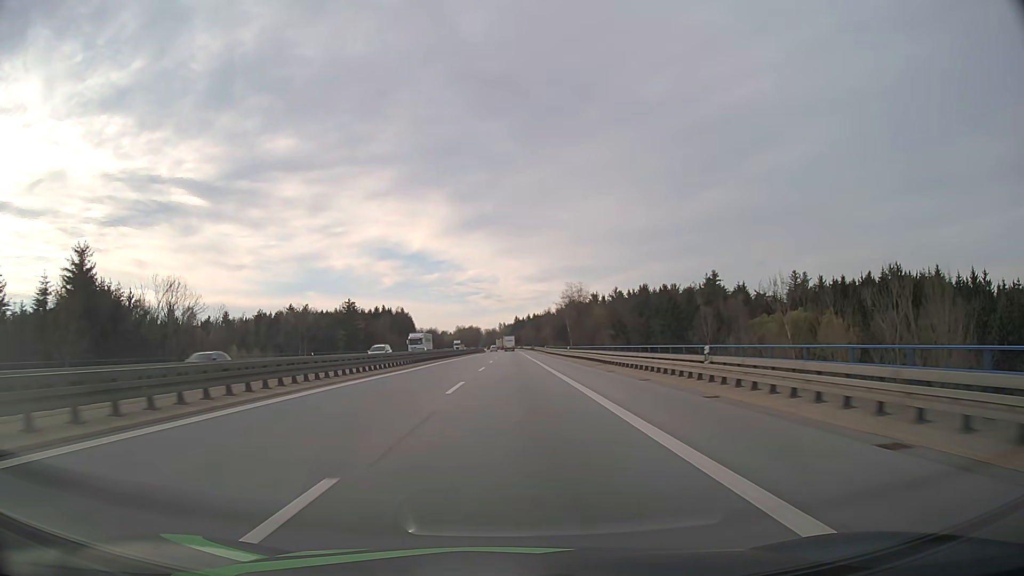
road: motorway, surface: asphalt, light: Day
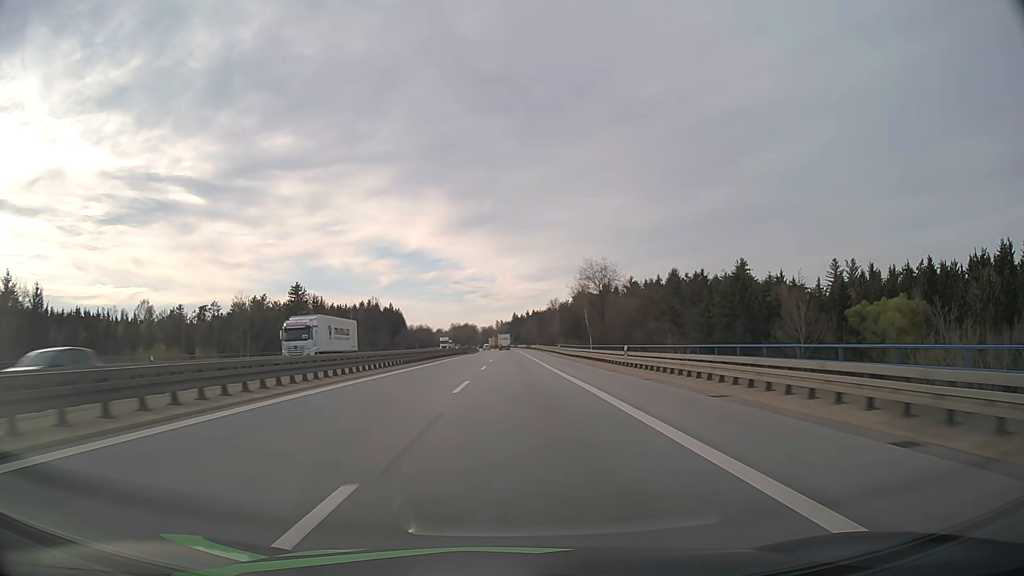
(0.0, +36.8) m; 0°
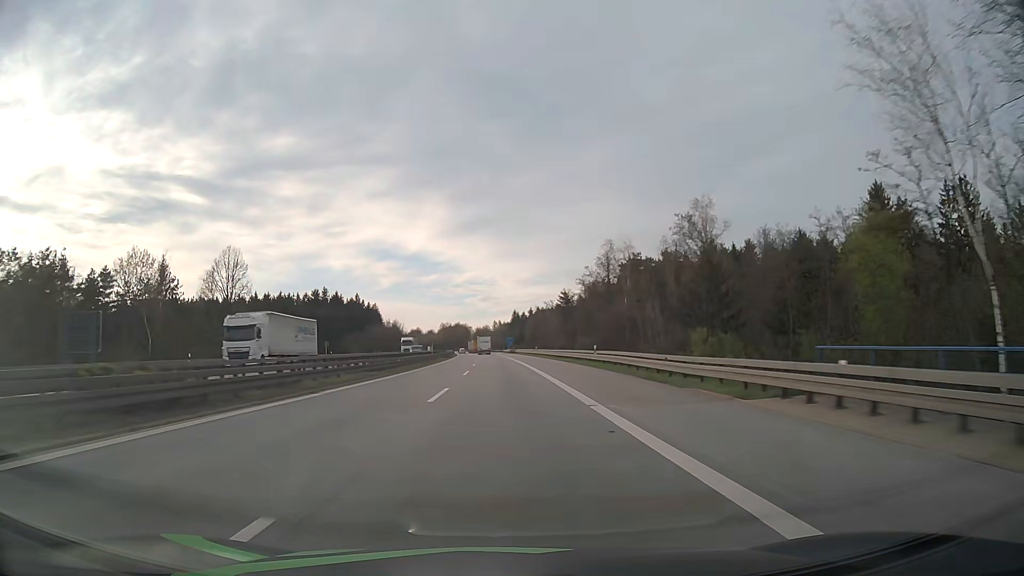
(+0.6, +92.6) m; 0°
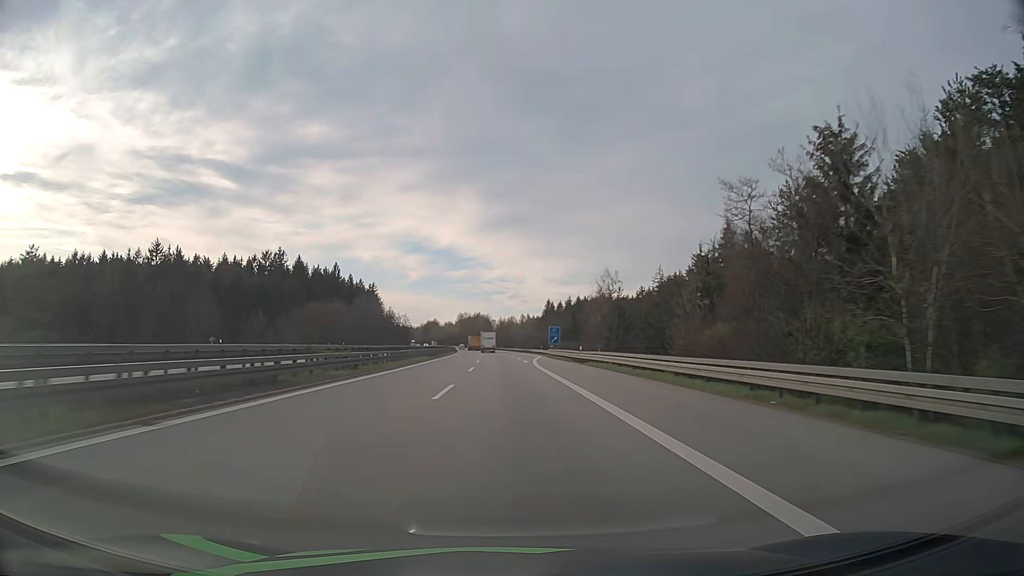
(-2.2, +91.9) m; -2°
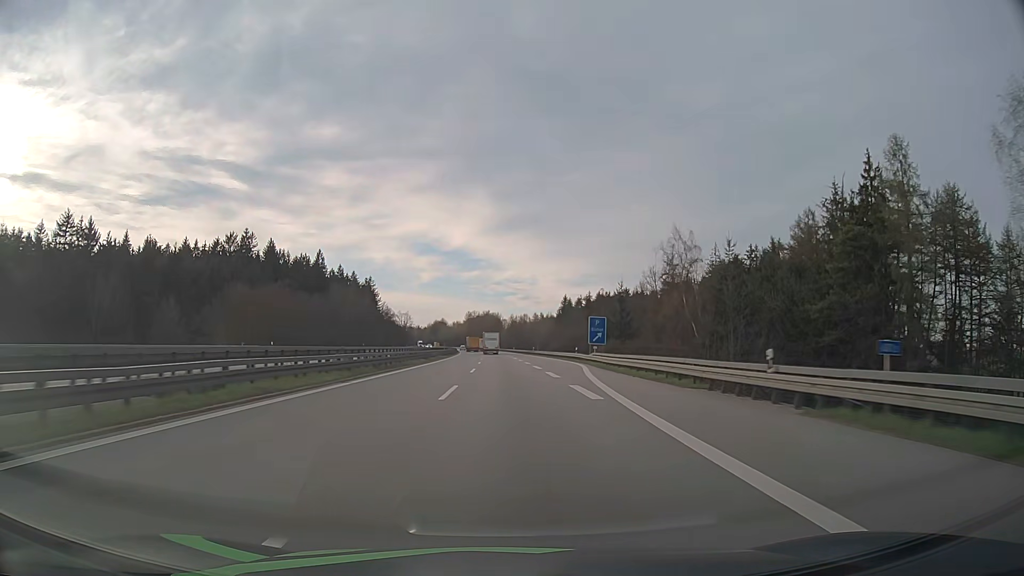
(-0.4, +36.3) m; -1°
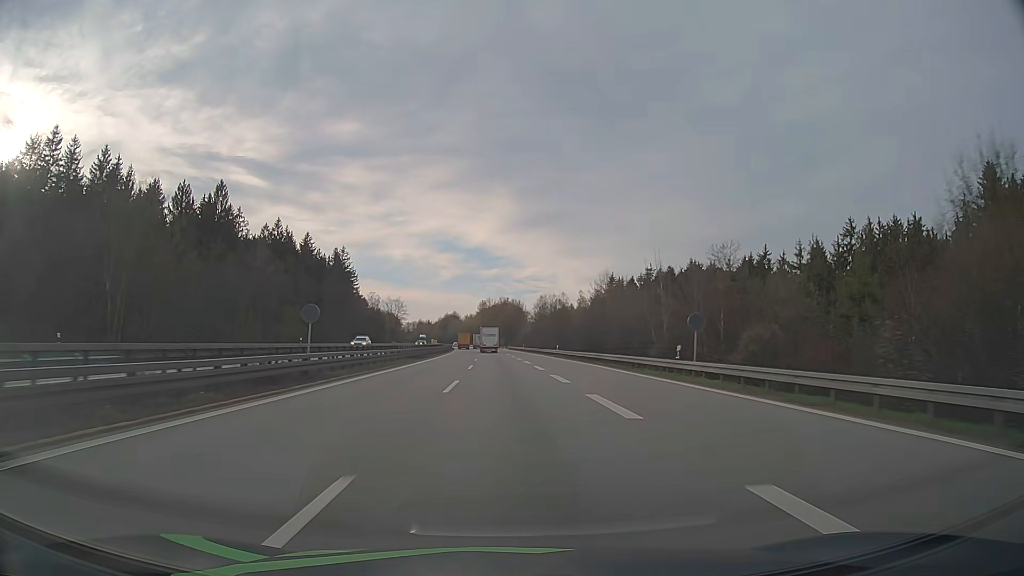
(-1.6, +88.9) m; -2°
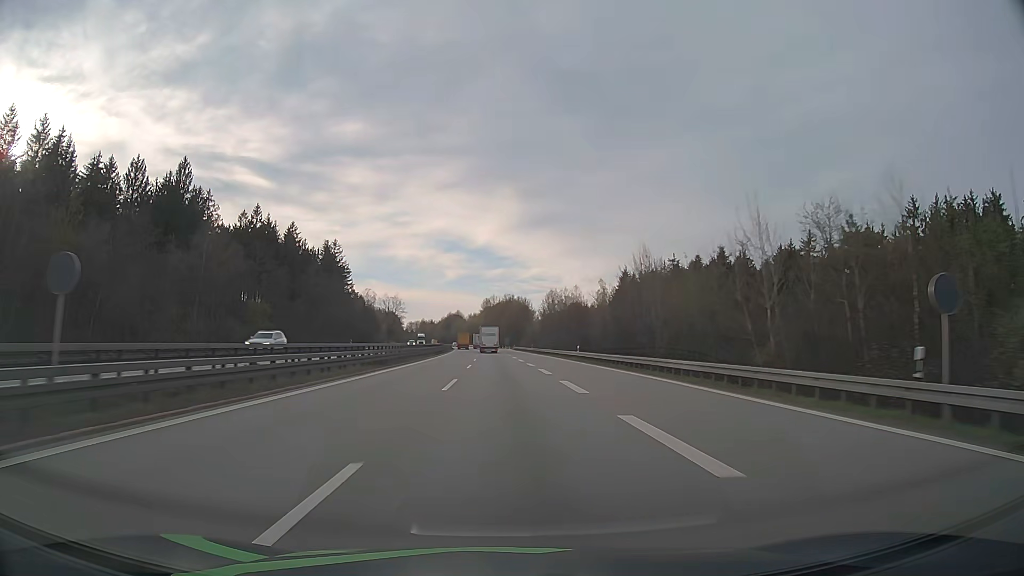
(-0.1, +17.4) m; 0°
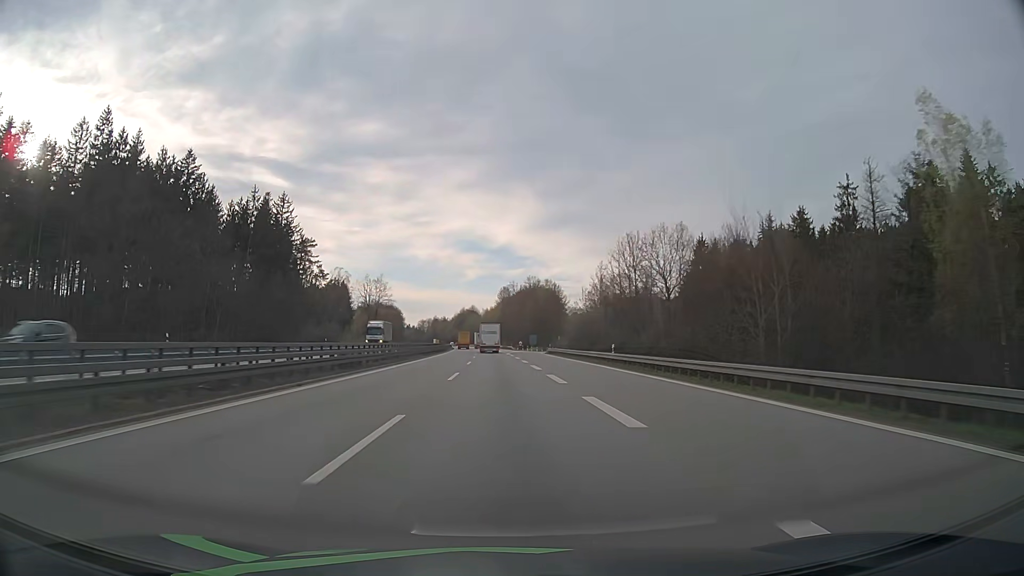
(-1.1, +68.0) m; -2°
(0, +10) (0, +20) (0, +30) (0, +40) (0, +50) (-1, +60) (-1, +70) (-1, +80) (-2, +90) (-2, +100) m
